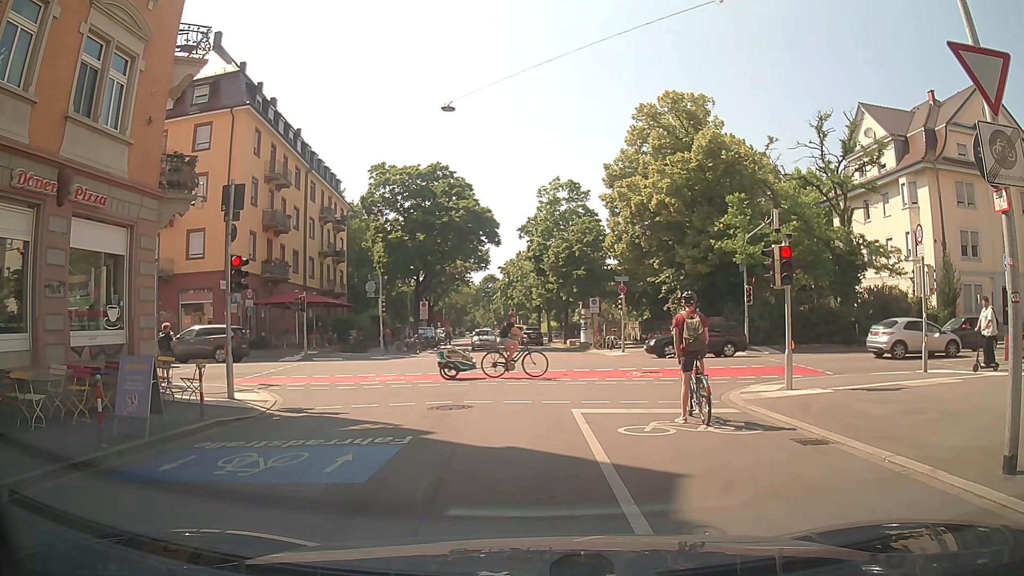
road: residential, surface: asphalt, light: Day
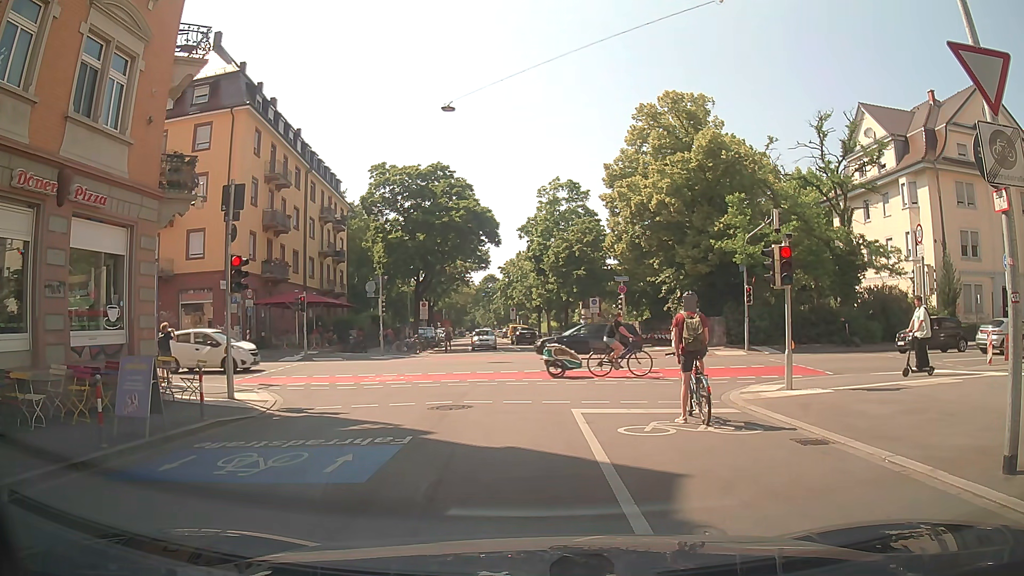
(0.0, 0.0) m; 0°
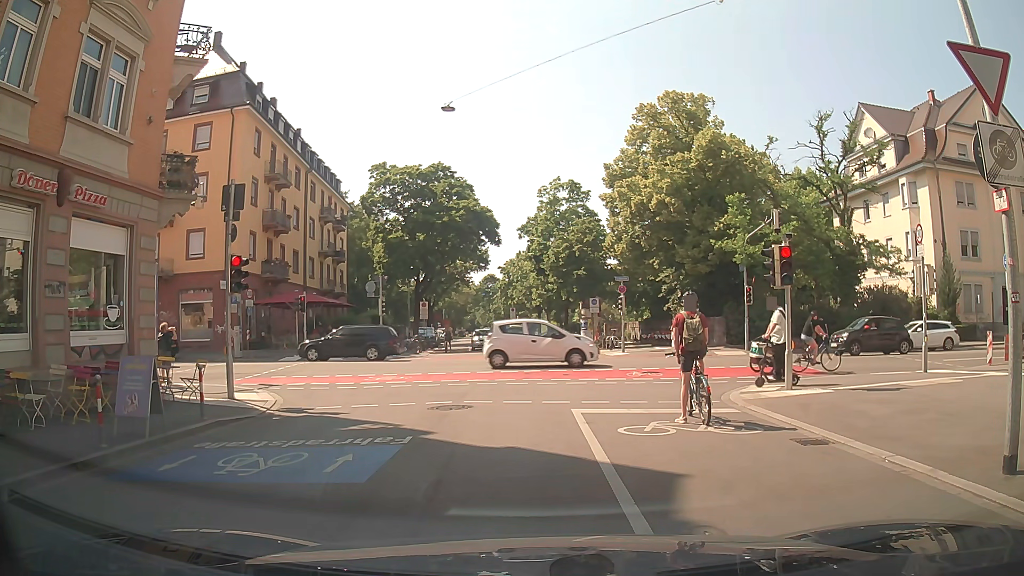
(0.0, 0.0) m; 0°
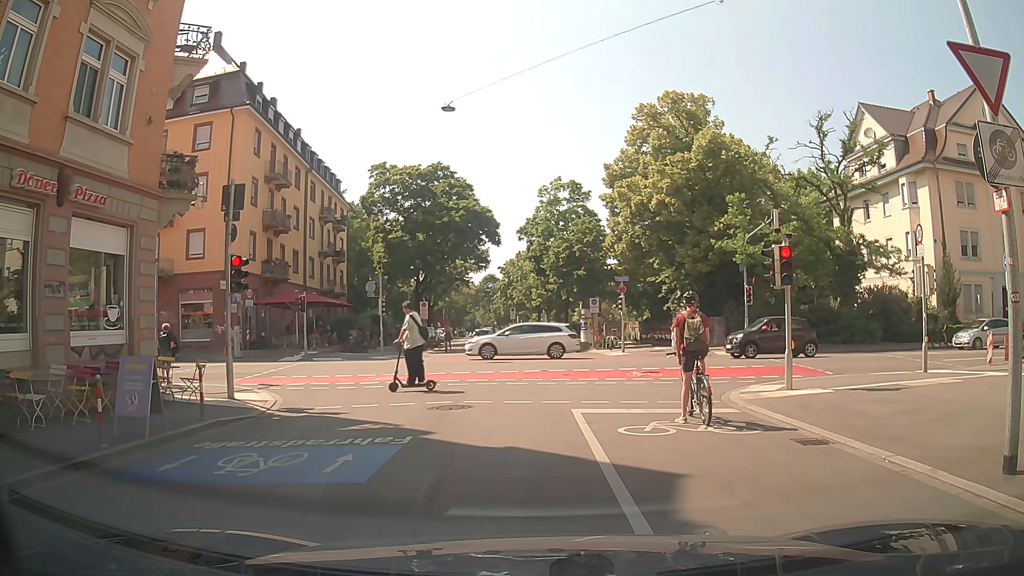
(0.0, 0.0) m; 0°
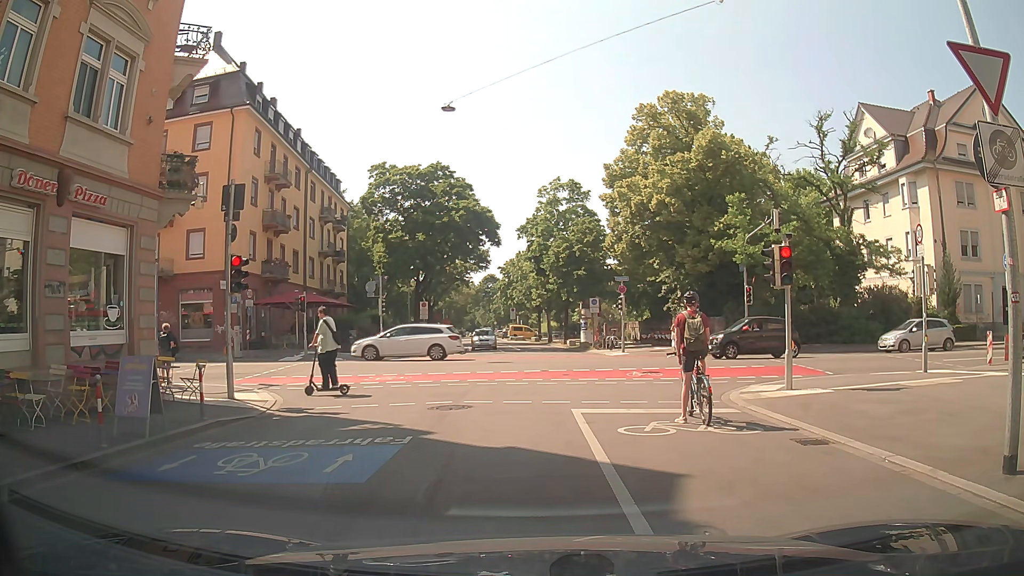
(0.0, 0.0) m; 0°
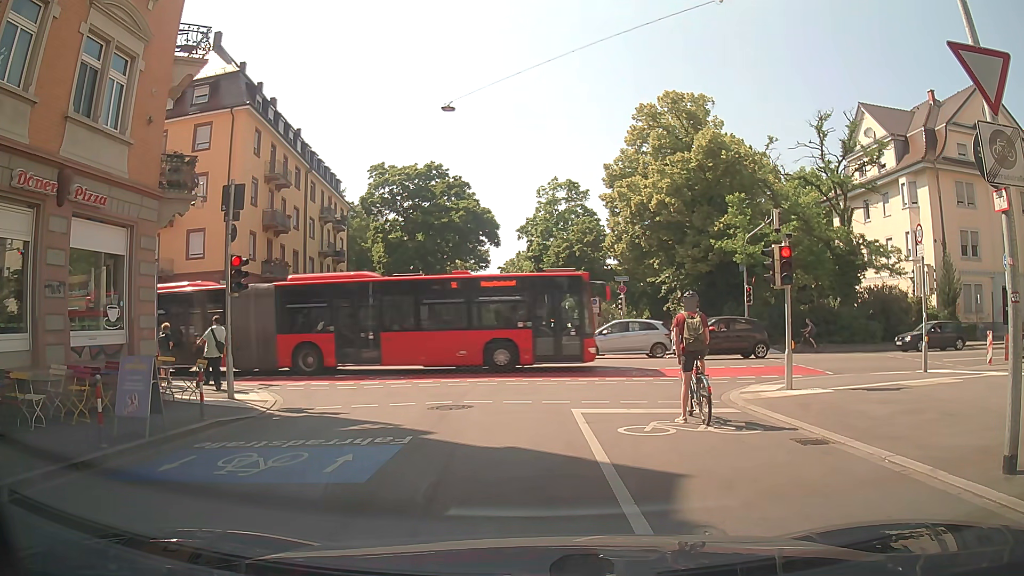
(0.0, 0.0) m; 0°
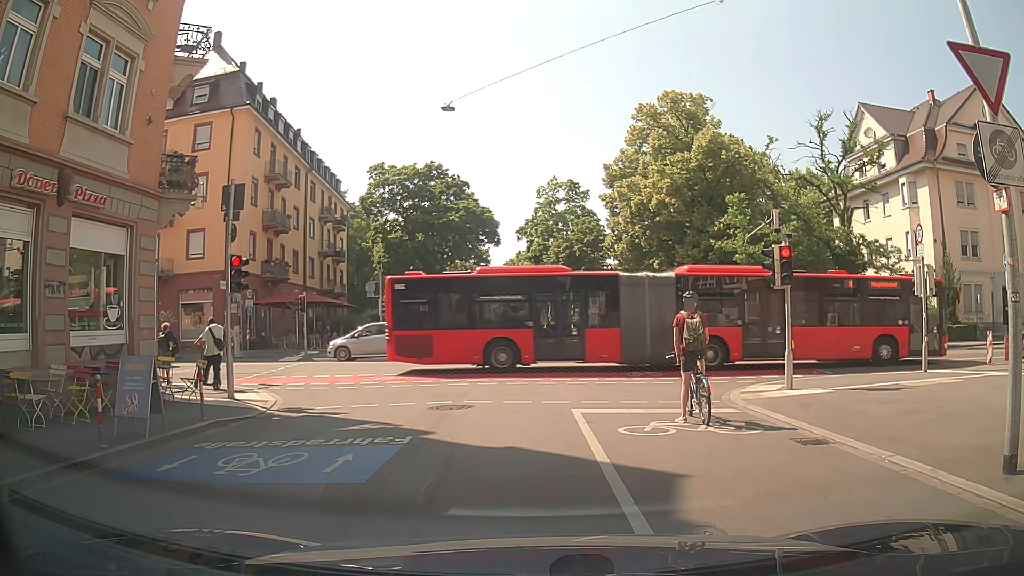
(0.0, 0.0) m; 0°
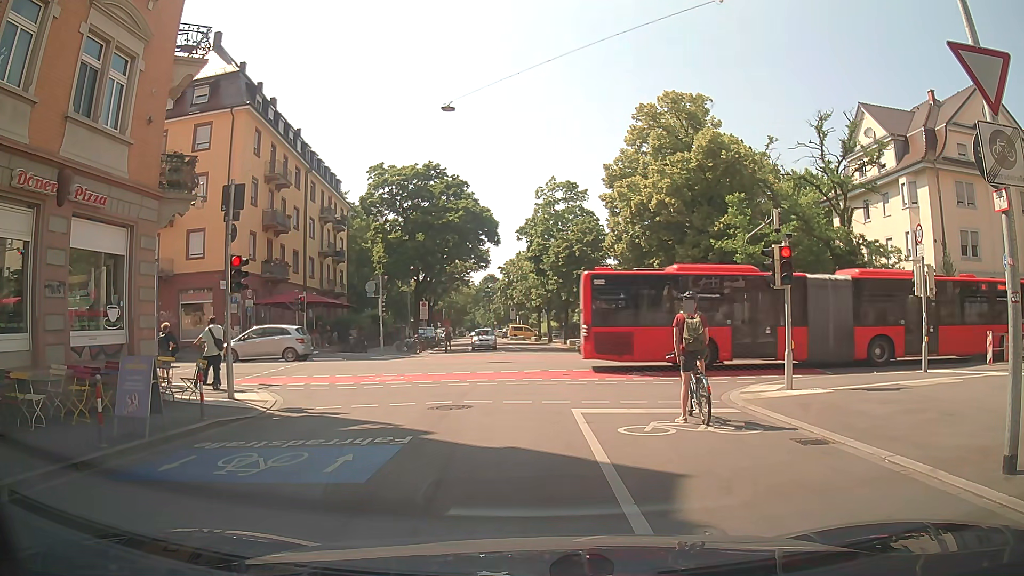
(0.0, 0.0) m; 0°
